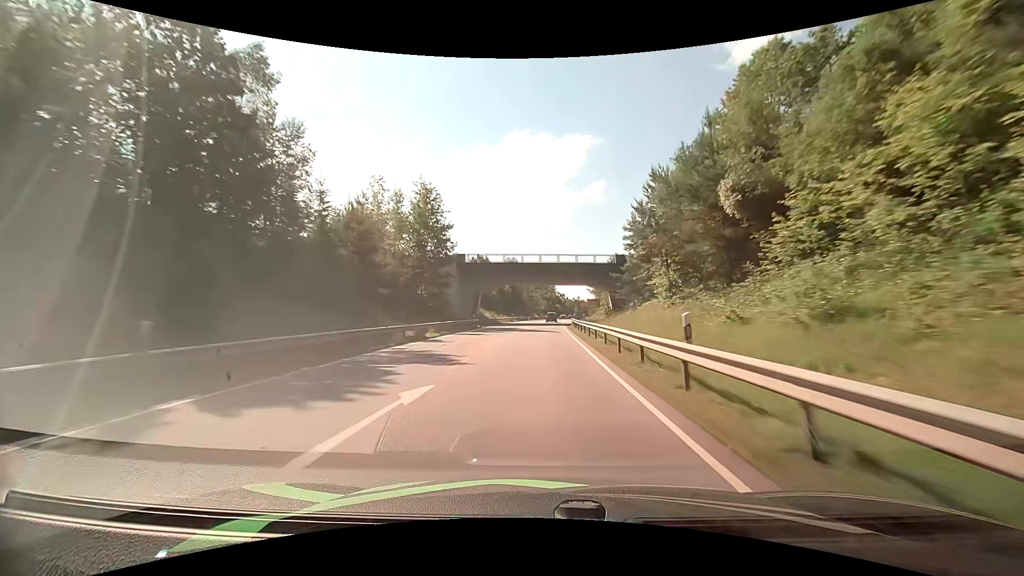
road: primary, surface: asphalt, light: Day
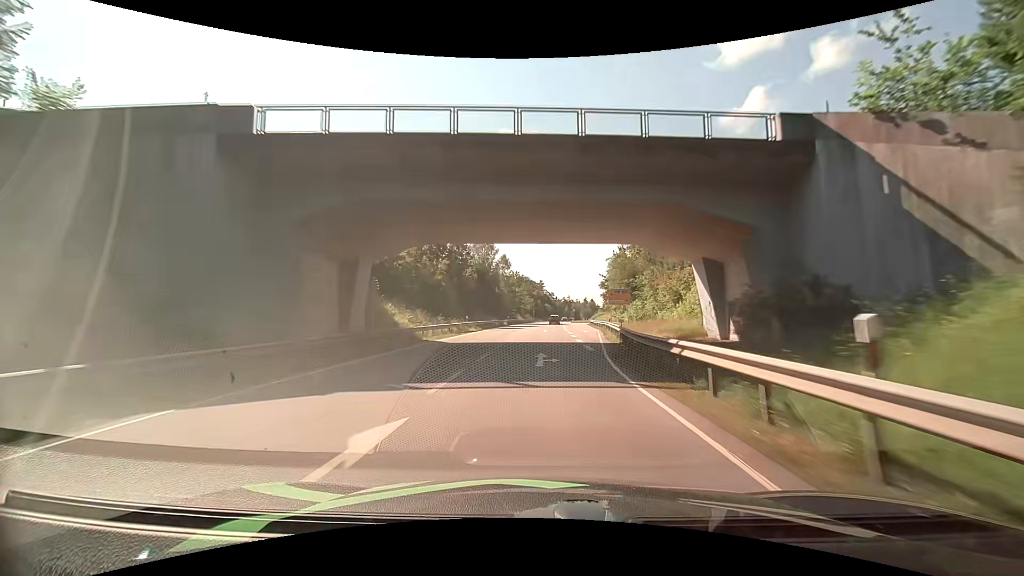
(+0.4, +44.5) m; +1°
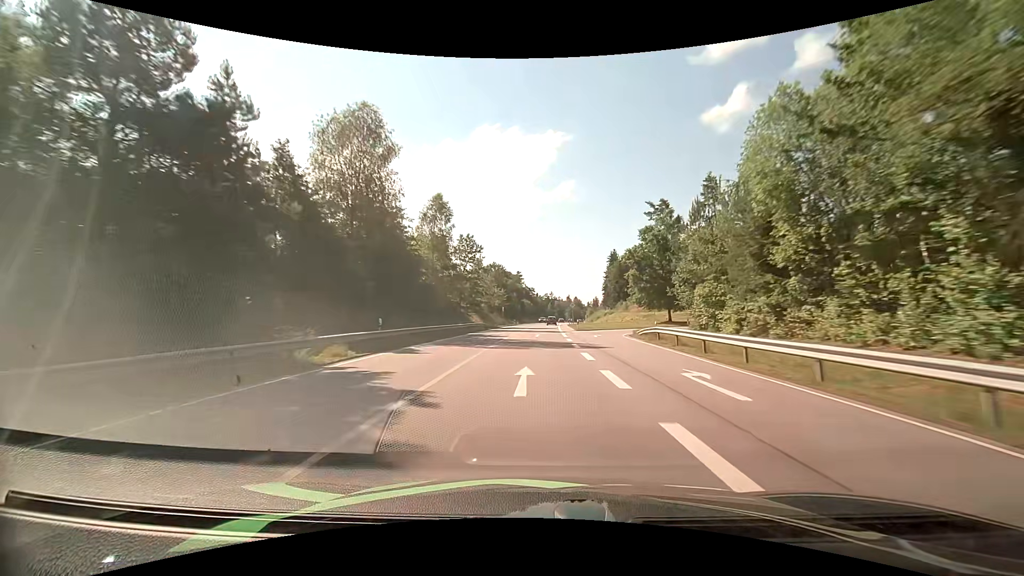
(+1.6, +57.8) m; +2°
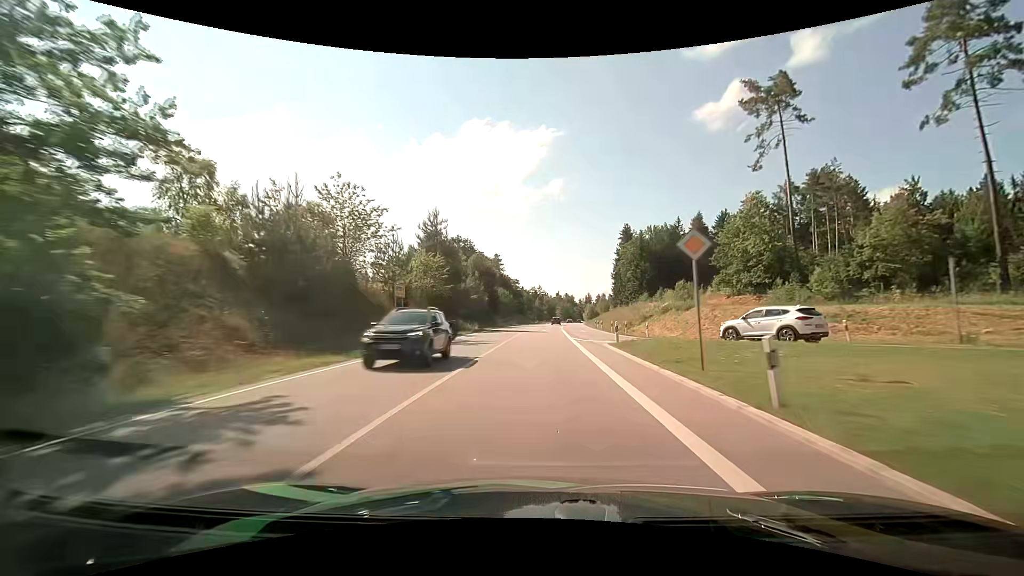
(+0.7, +59.6) m; +2°
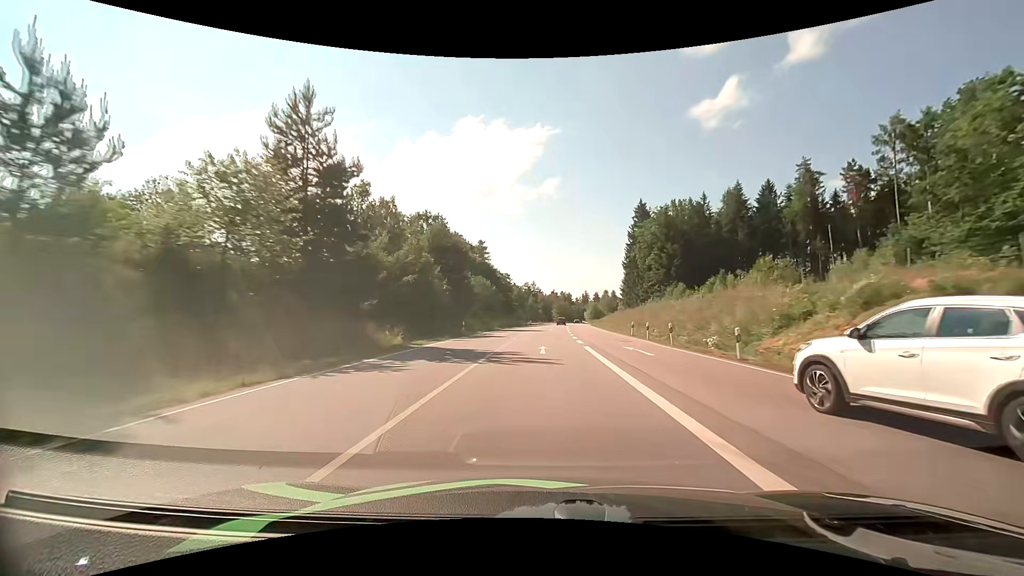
(+0.1, +30.8) m; 0°
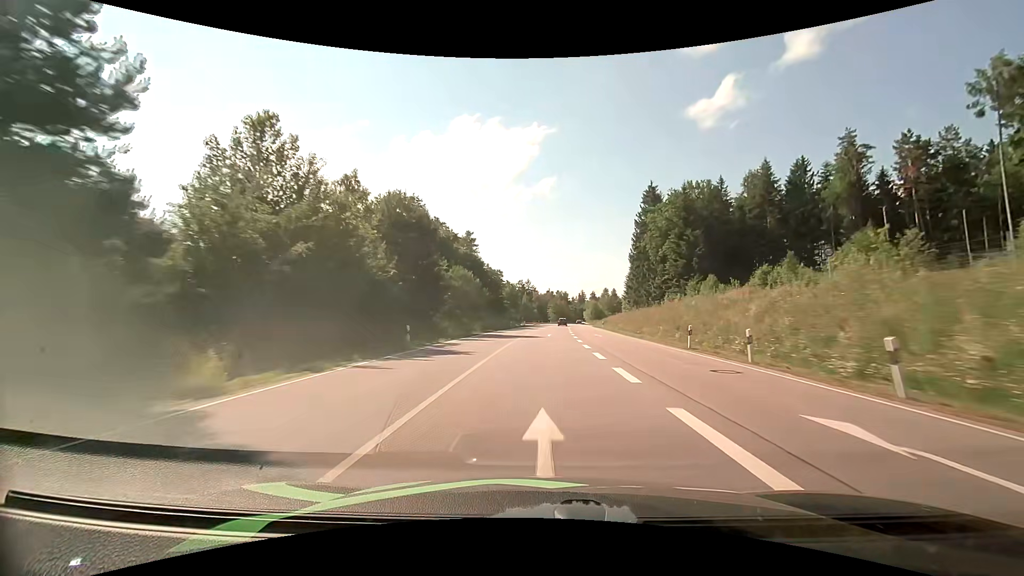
(+0.1, +15.7) m; +1°
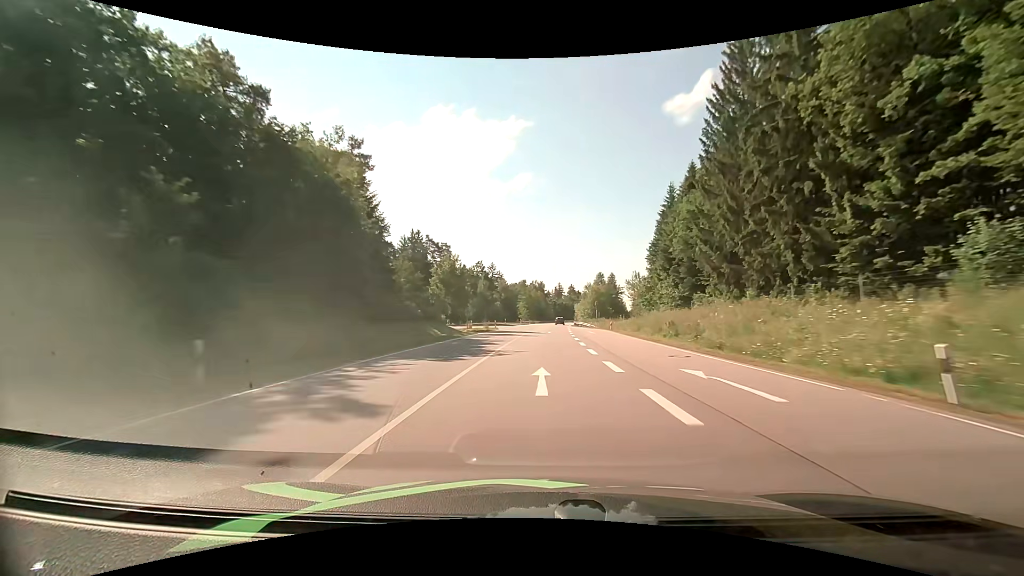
(+1.9, +64.4) m; +3°
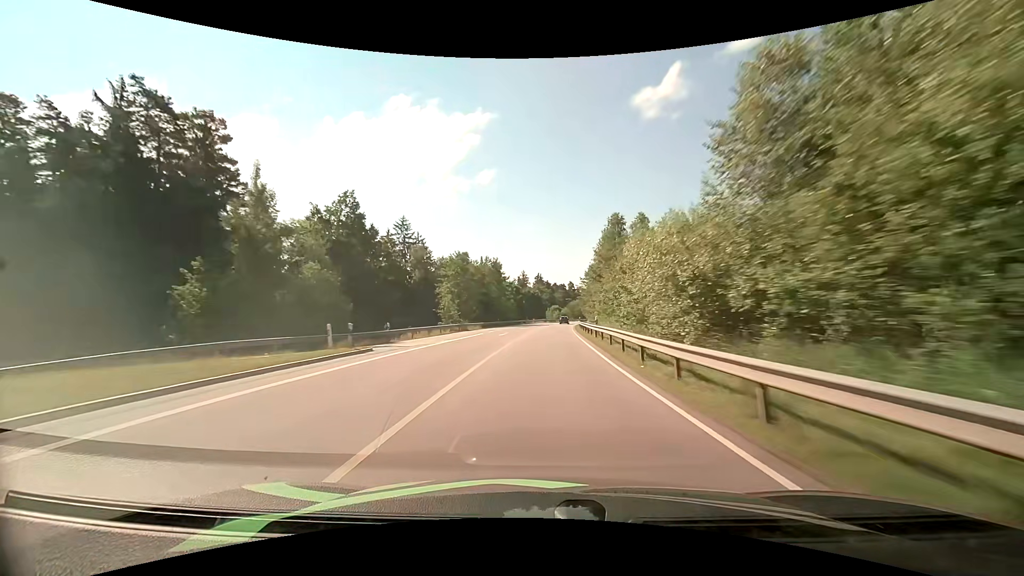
(+2.9, +83.2) m; +4°
(0, +10) (0, +20) (0, +30) (+1, +40) (+1, +50) (+2, +60) (+3, +70) (+3, +80) (+4, +90) (+6, +100) m
